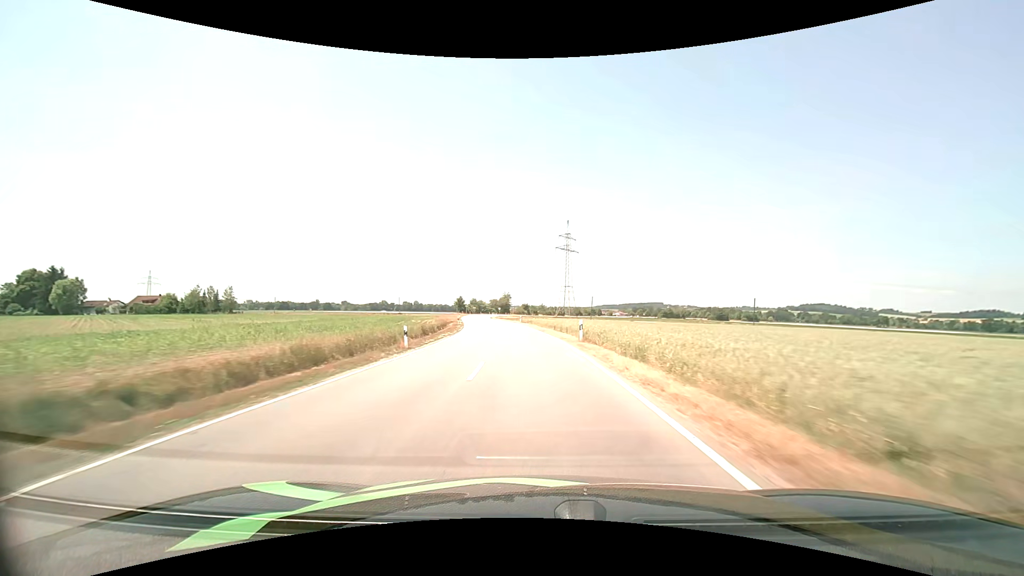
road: tertiary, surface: asphalt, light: Day
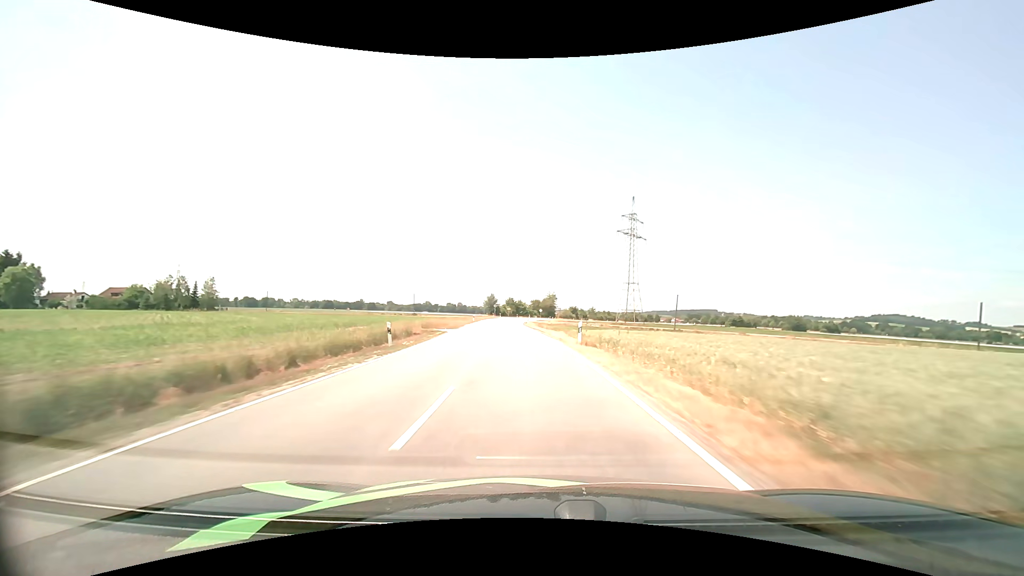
(-2.0, +41.9) m; -5°
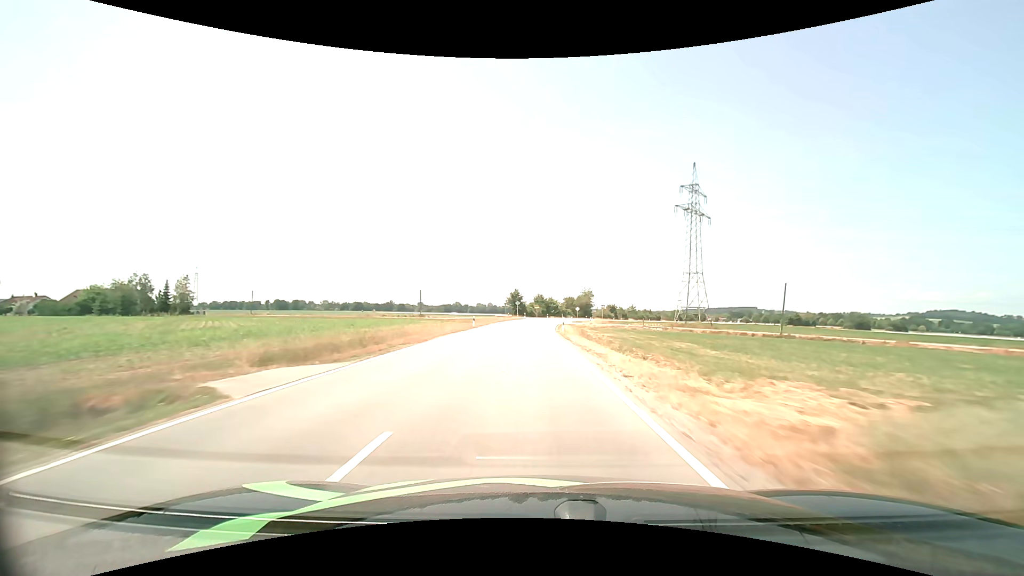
(-0.8, +27.9) m; -4°
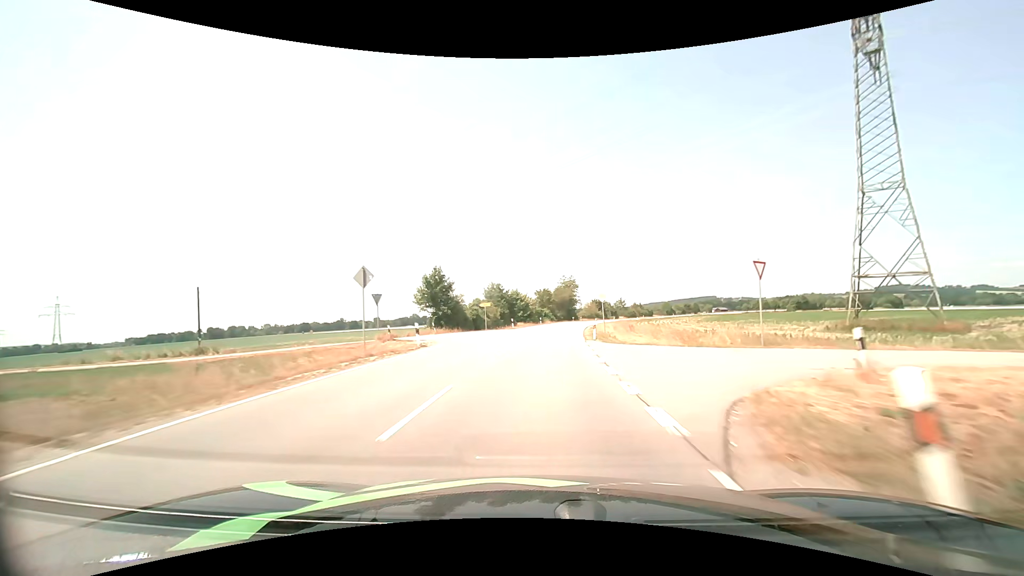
(+0.8, +68.9) m; +4°
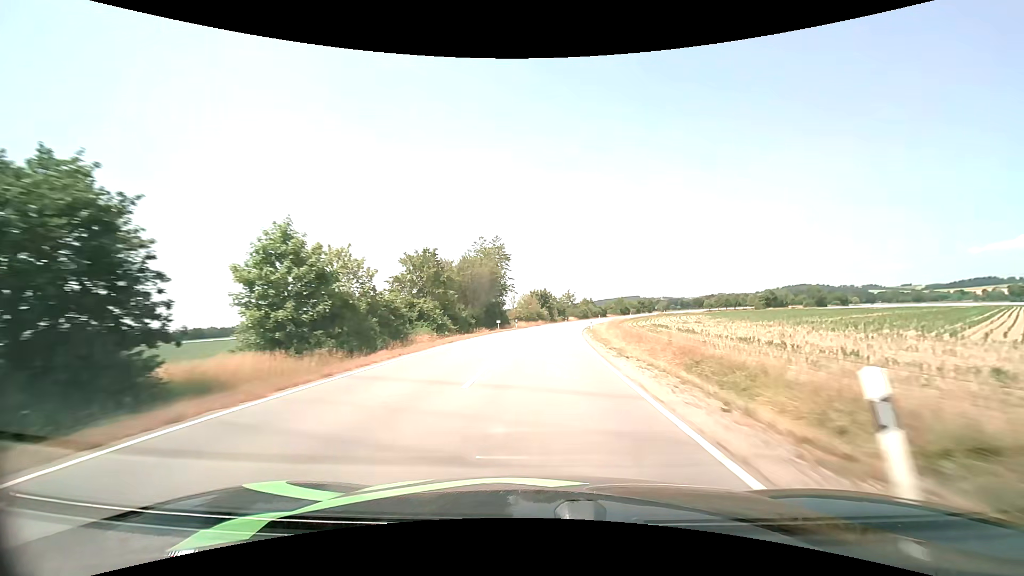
(+5.0, +69.0) m; +8°
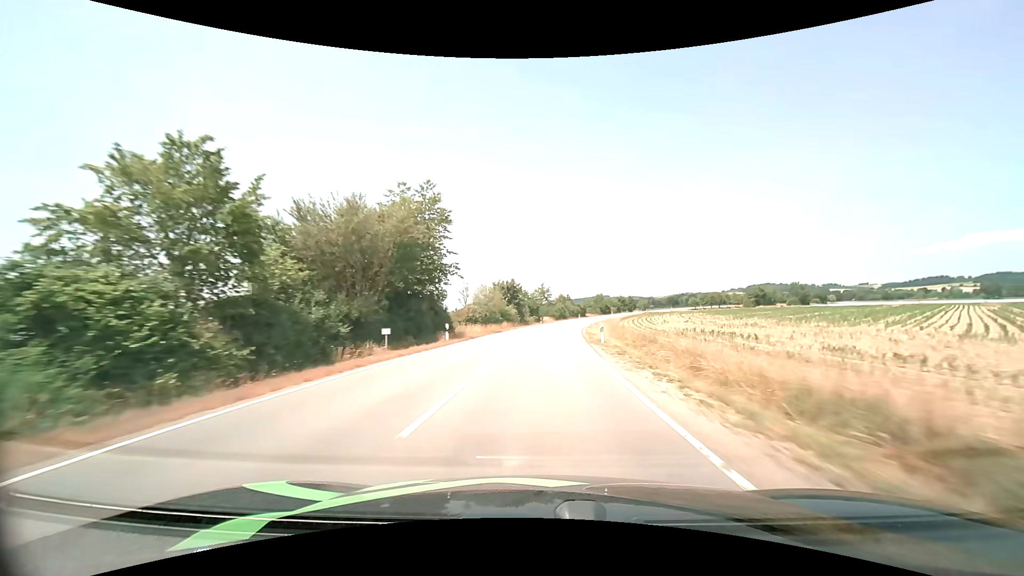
(+0.7, +28.1) m; +3°
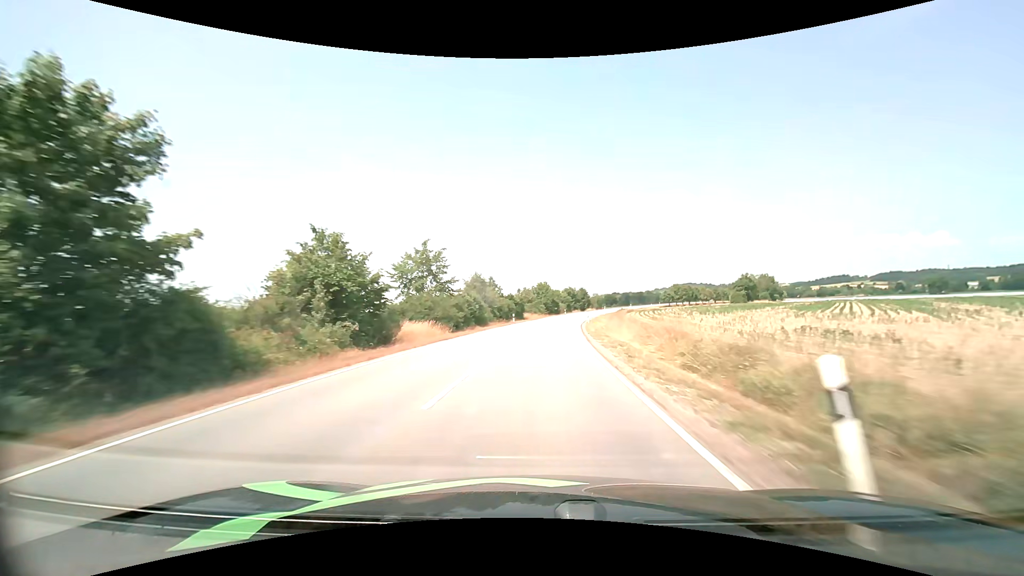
(+5.2, +71.3) m; +8°
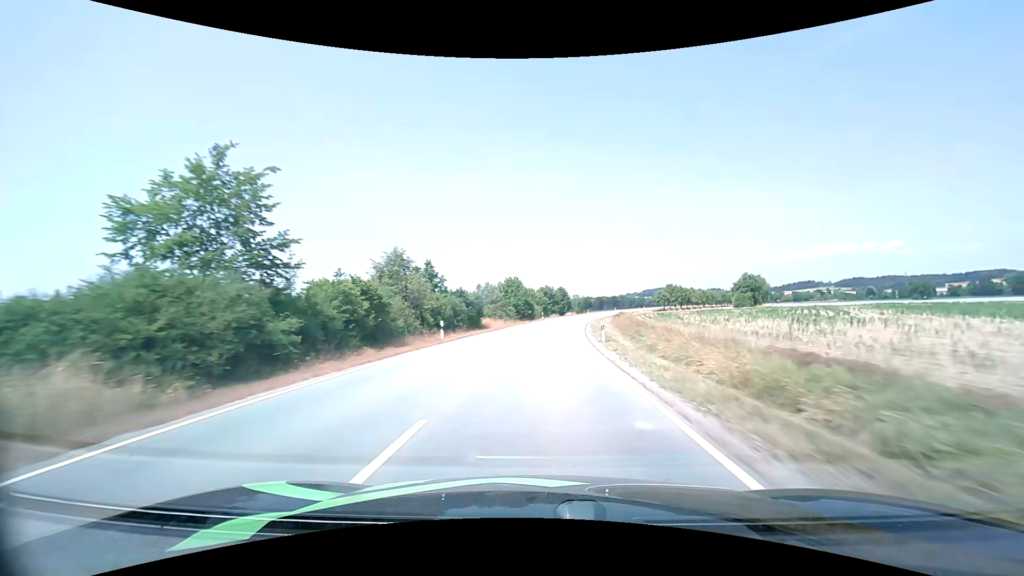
(+0.7, +29.0) m; +3°
(0, +10) (0, +20) (+1, +30) (+2, +40) (+3, +50) (+4, +60) (+5, +70) (+7, +80) (+9, +89) (+11, +99) m
